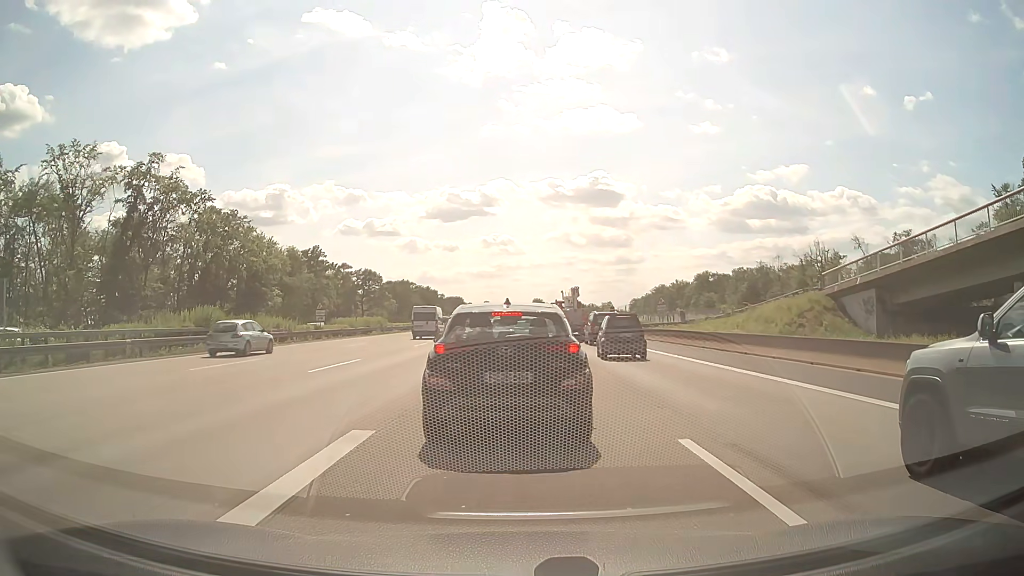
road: motorway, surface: asphalt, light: Day
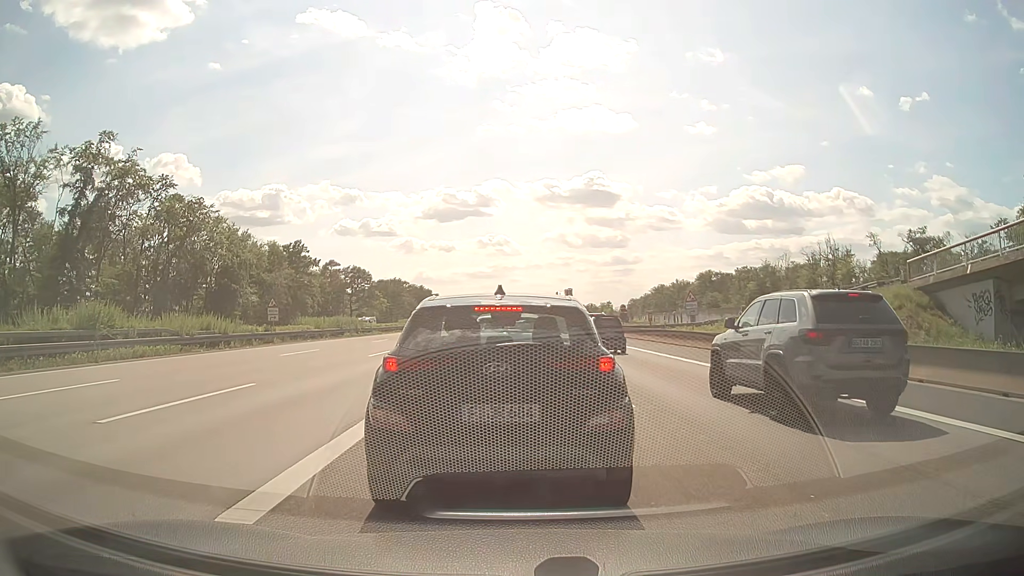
(-0.1, +9.4) m; 0°
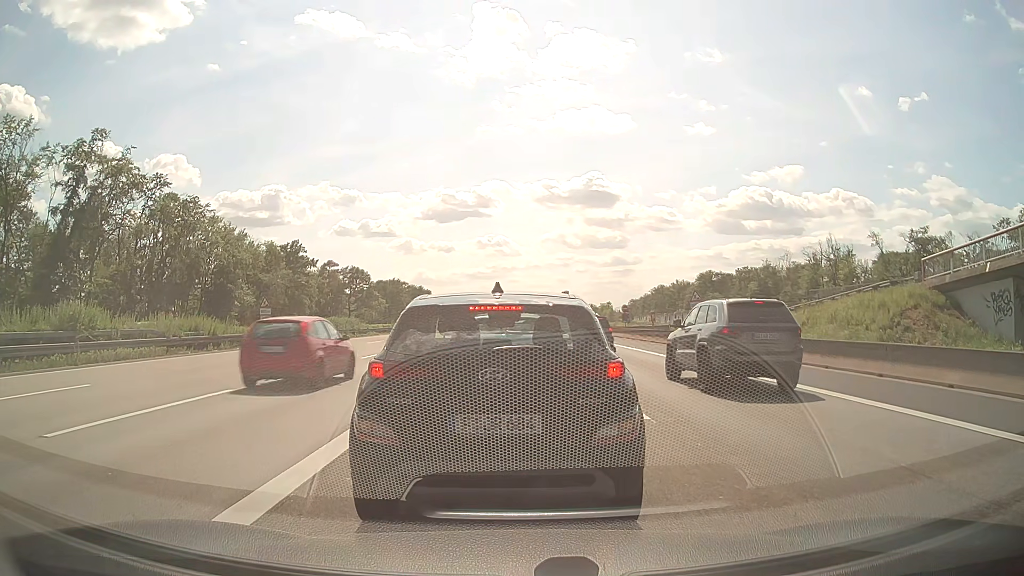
(0.0, +1.1) m; +1°
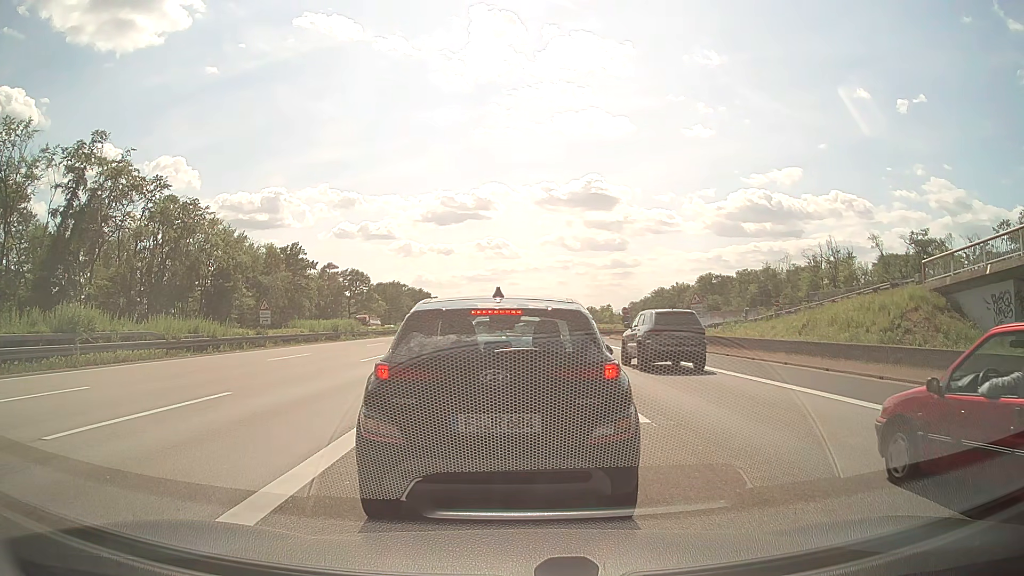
(0.0, +0.1) m; 0°
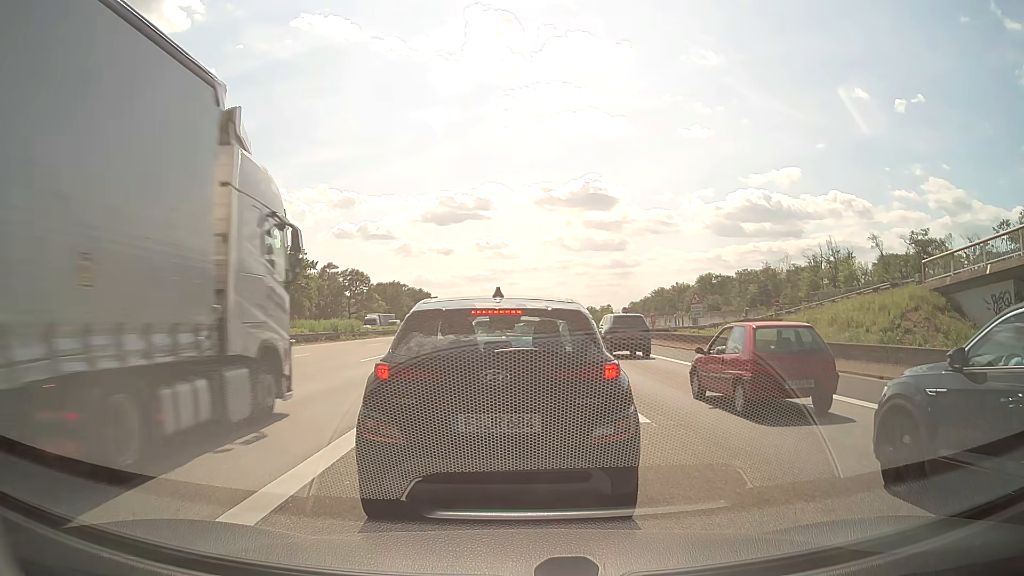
(0.0, 0.0) m; 0°
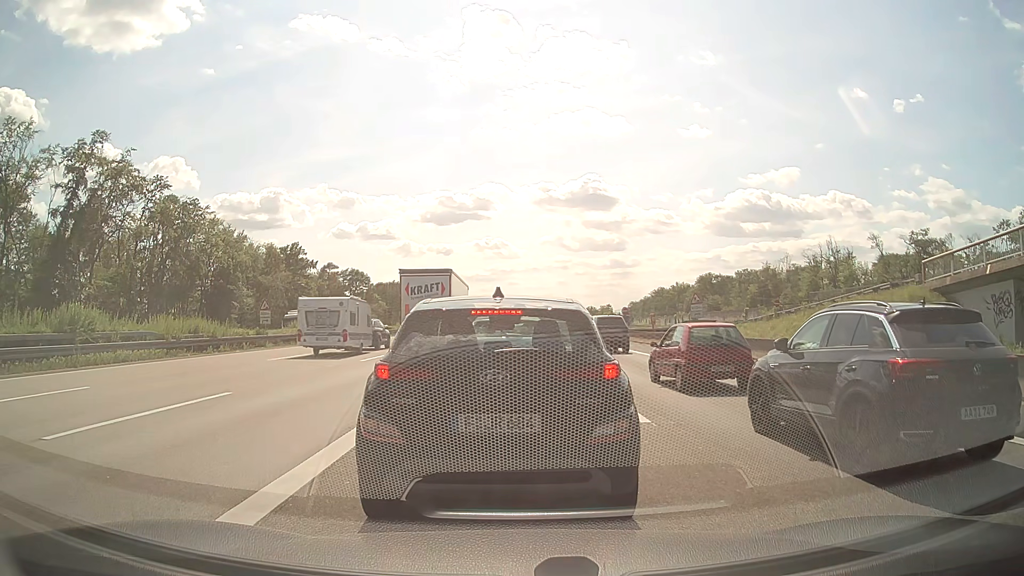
(0.0, 0.0) m; 0°
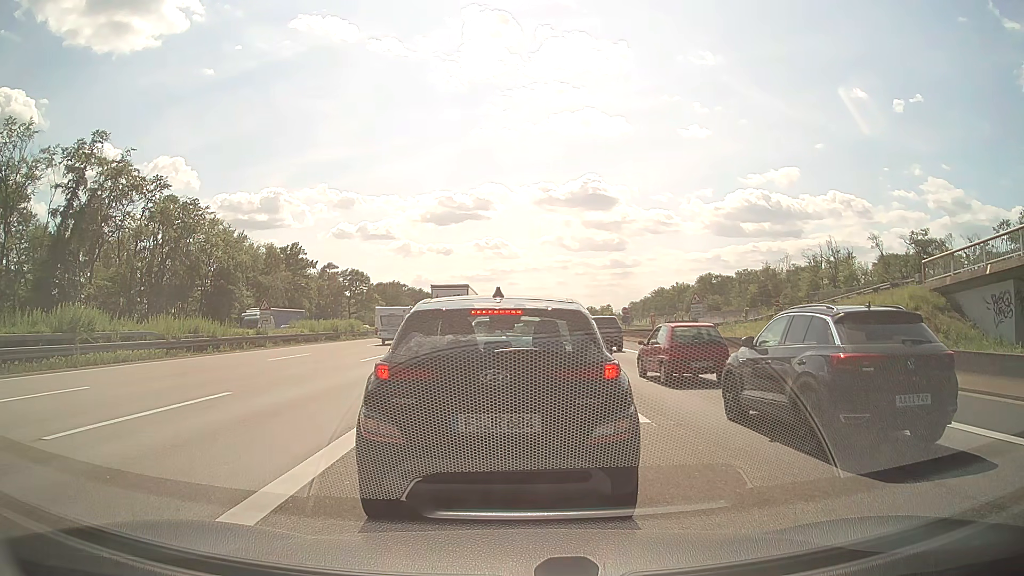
(0.0, 0.0) m; 0°
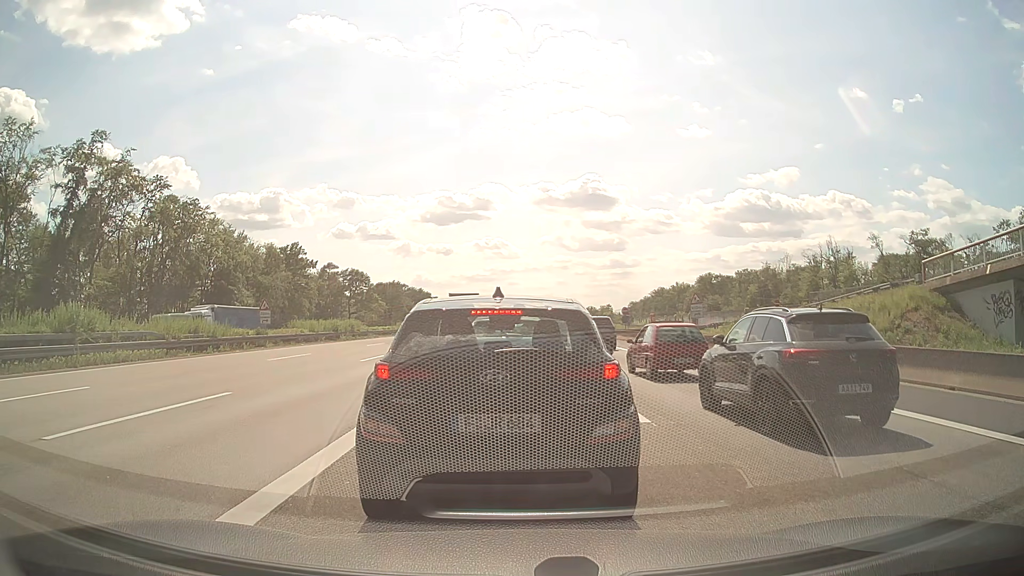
(0.0, 0.0) m; 0°
(0, +10) (-1, +20) (-1, +30) (-1, +40) (-2, +50) (-2, +60) (-2, +70) (-3, +80) (-3, +90) (-3, +100) m
